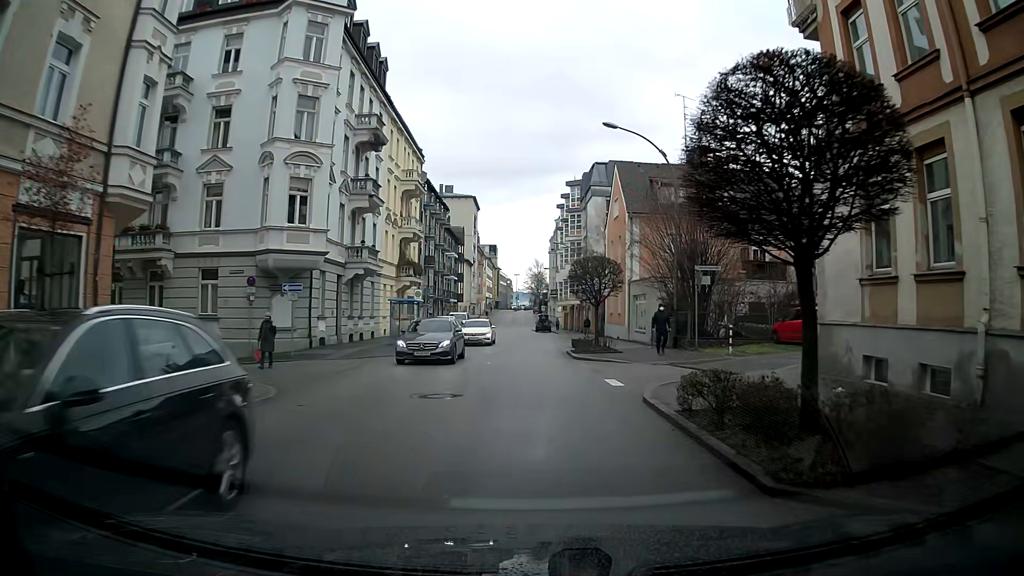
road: tertiary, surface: asphalt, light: Day
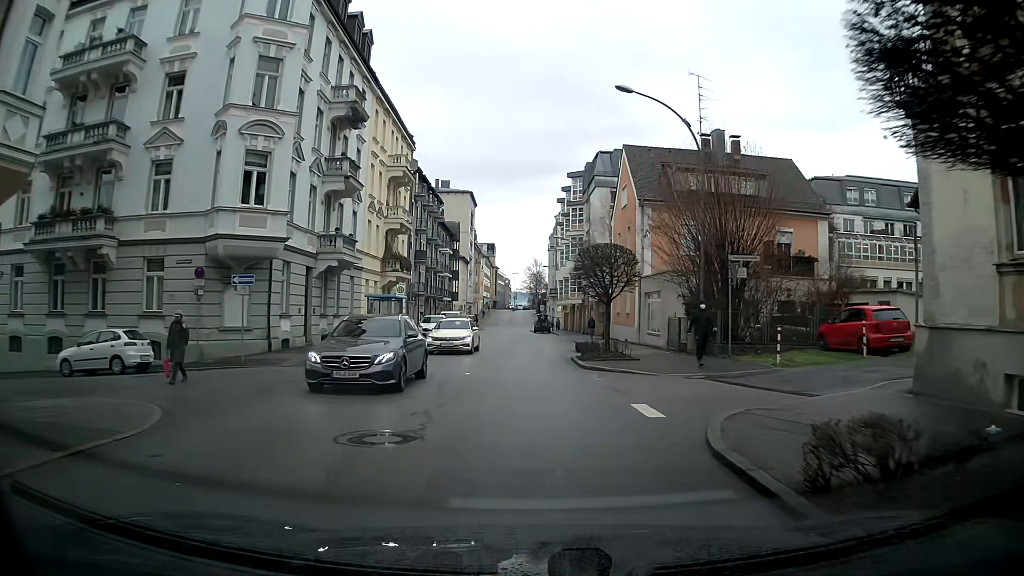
(0.0, +4.5) m; 0°
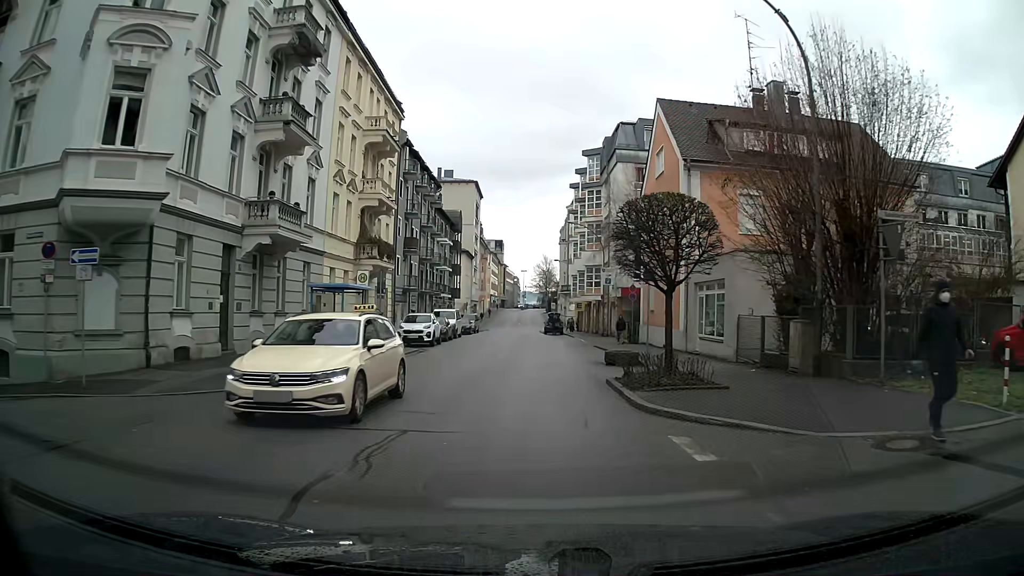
(0.0, +8.9) m; -1°
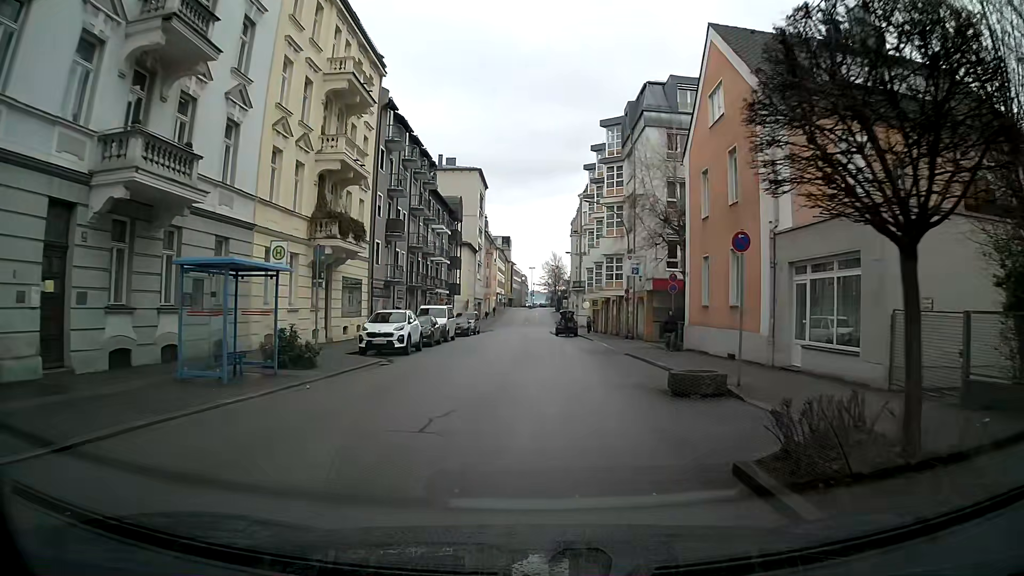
(-0.1, +8.9) m; -1°
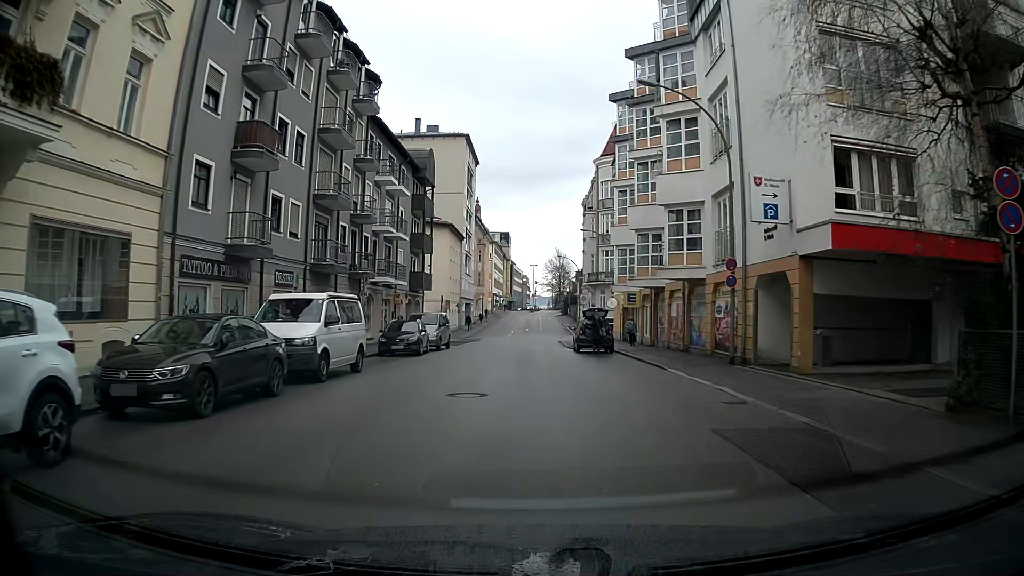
(-0.1, +22.1) m; 0°
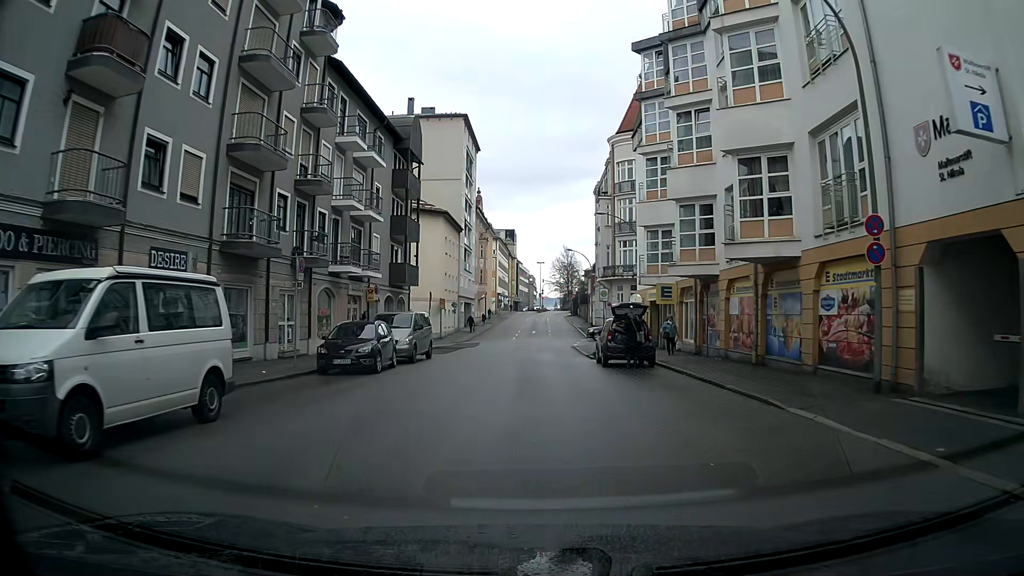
(0.0, +8.7) m; 0°
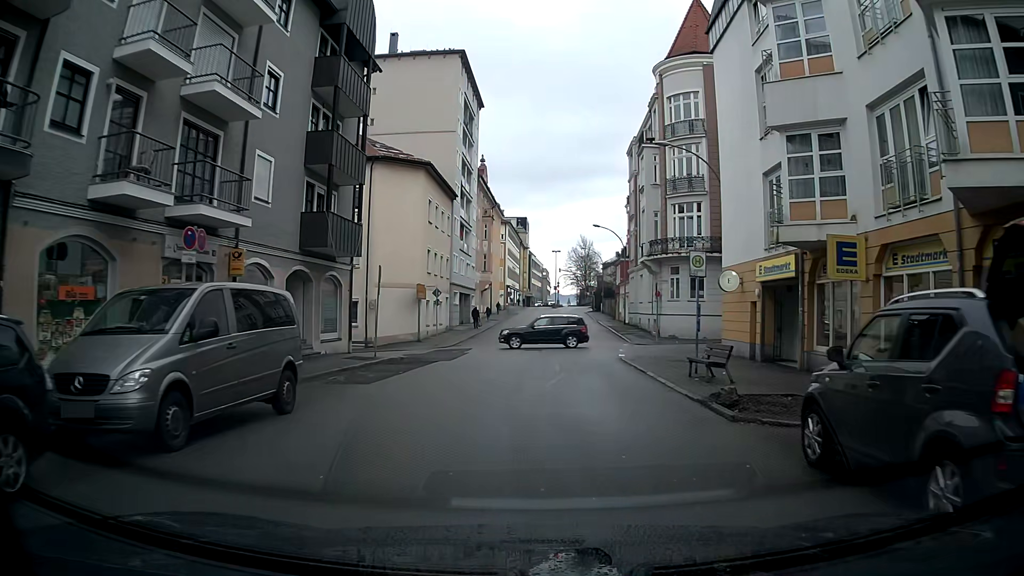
(-0.5, +17.5) m; -1°
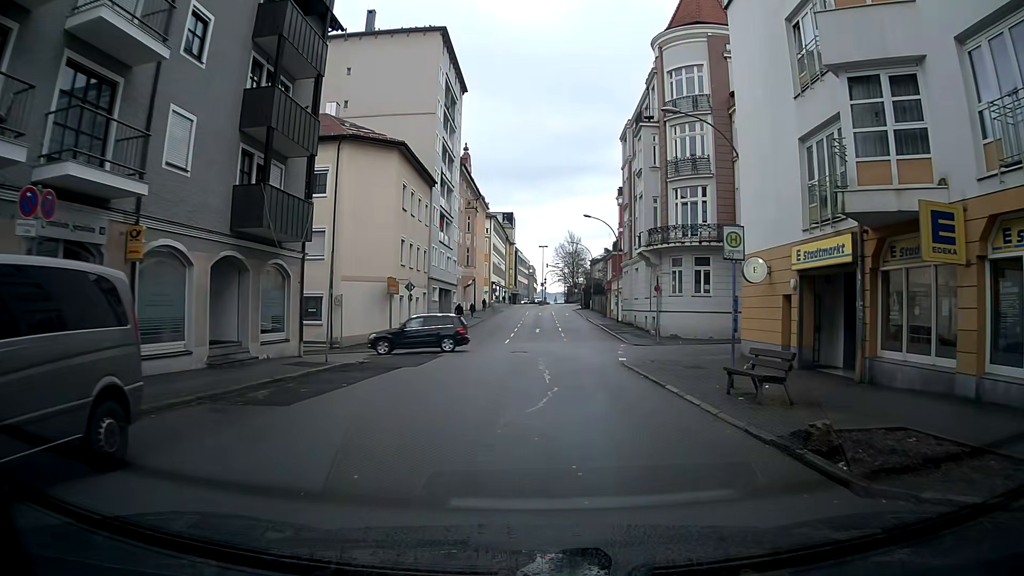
(0.0, +4.4) m; +1°
